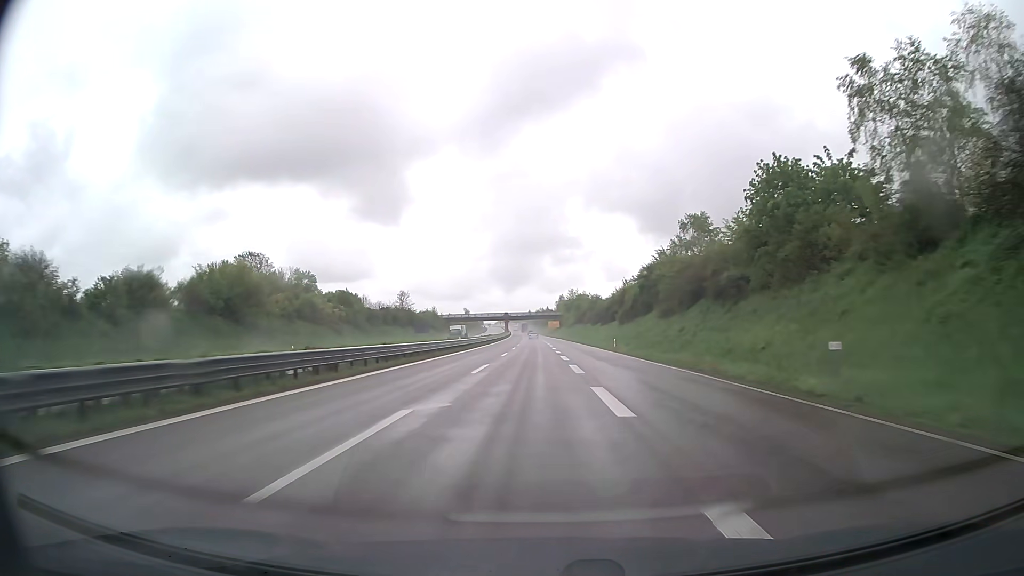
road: trunk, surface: asphalt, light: Day
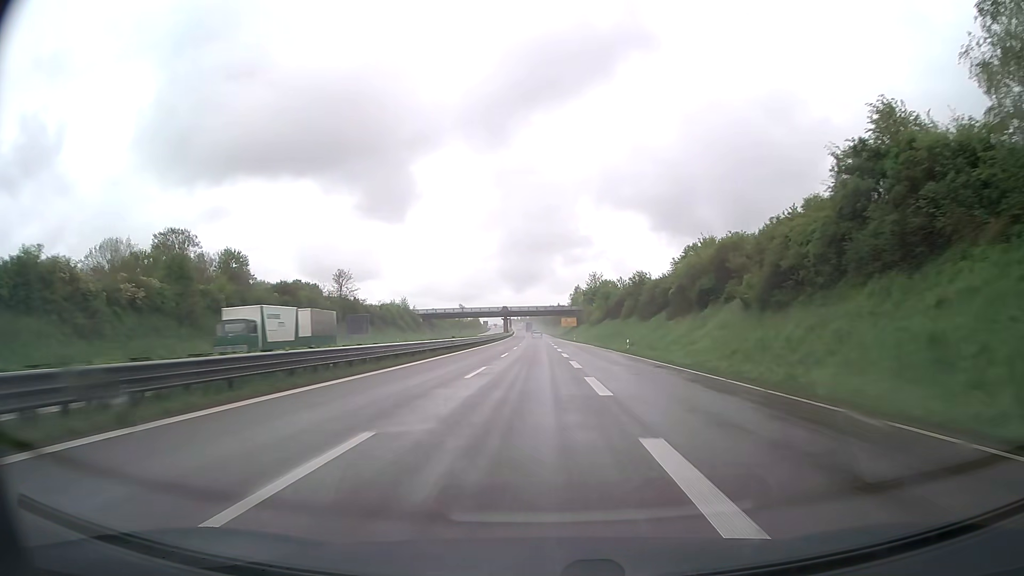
(-0.5, +56.7) m; -1°
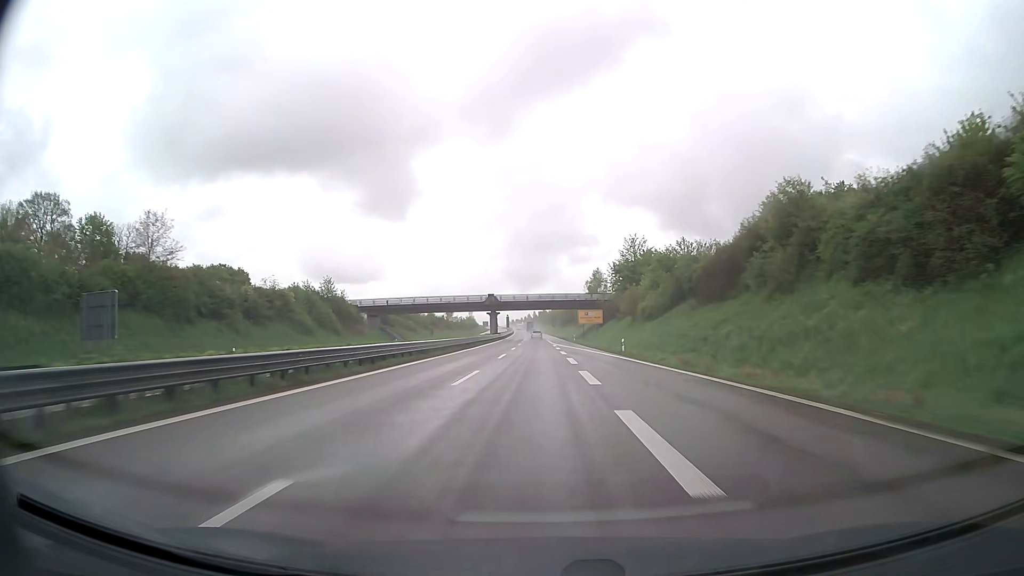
(-0.3, +57.0) m; 0°
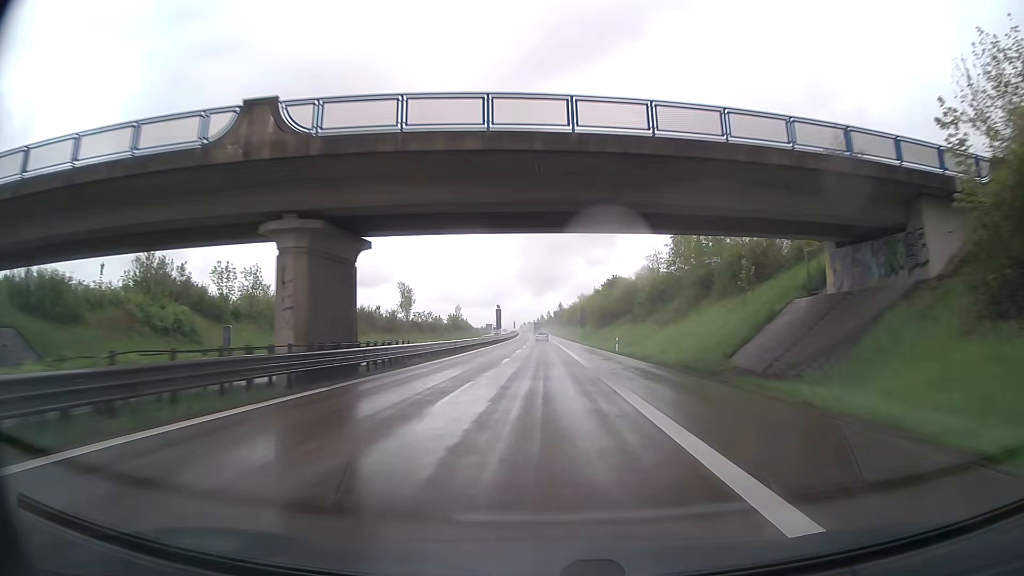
(-1.2, +95.2) m; -1°
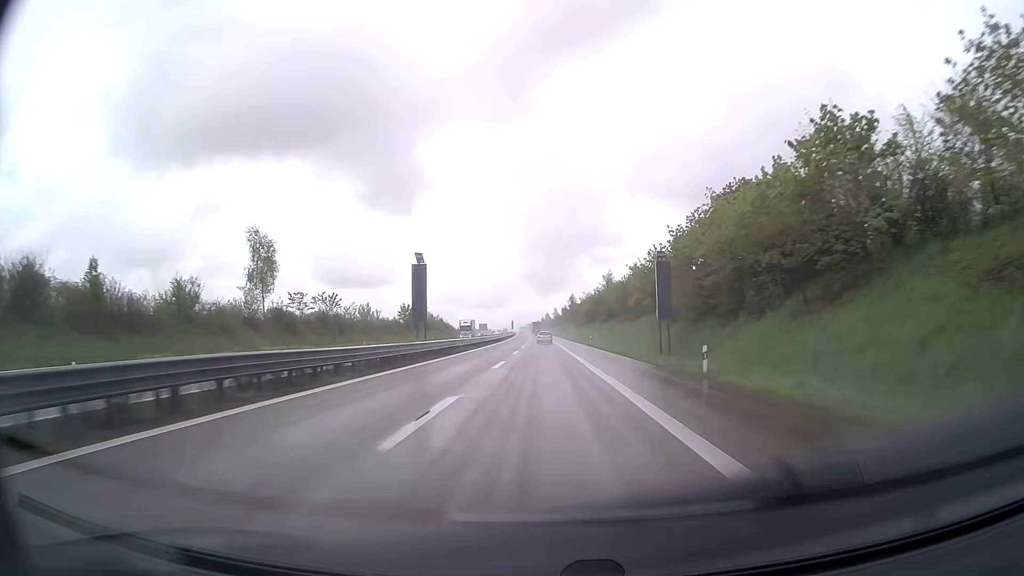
(-0.1, +76.5) m; 0°
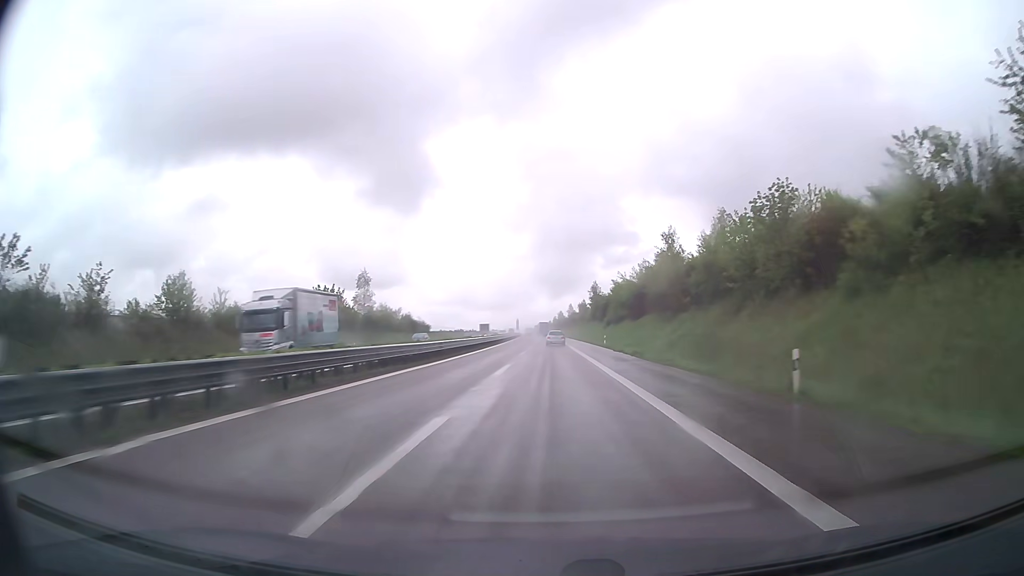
(-0.4, +57.3) m; -1°
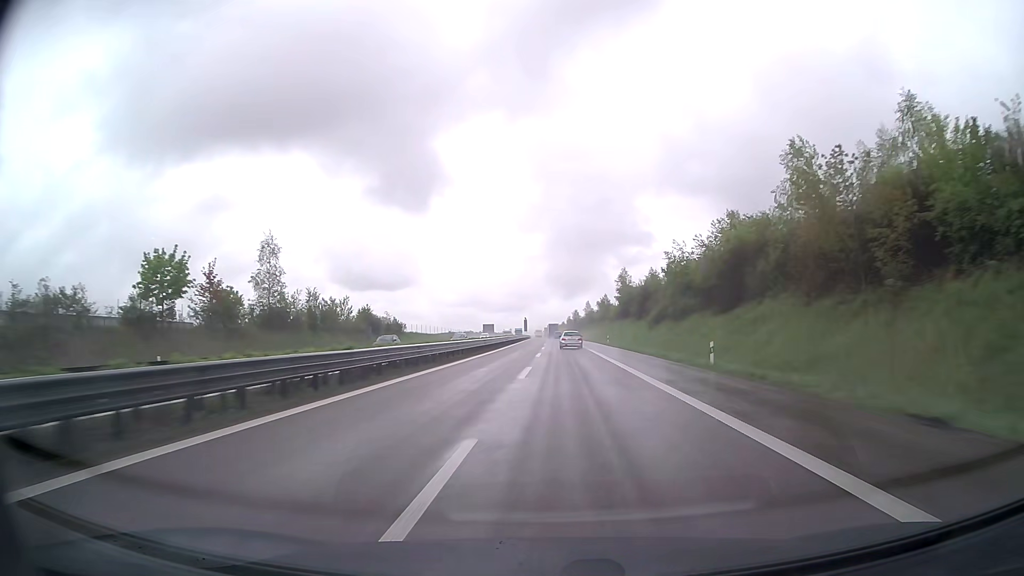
(-0.4, +38.1) m; -1°
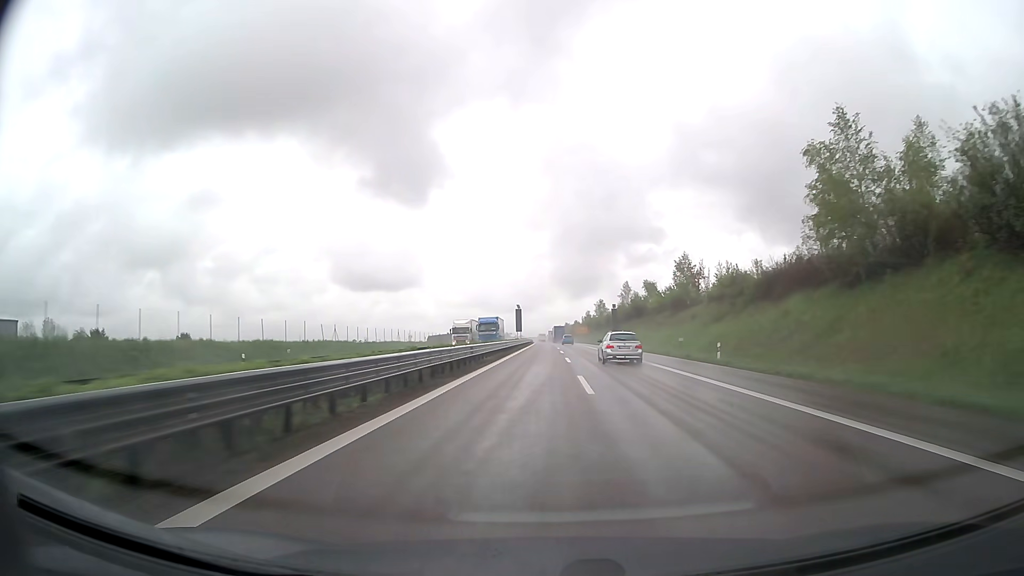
(-0.9, +94.5) m; -1°
(0, +10) (0, +20) (0, +30) (0, +40) (0, +50) (0, +60) (0, +70) (0, +80) (0, +90) (0, +100) m
